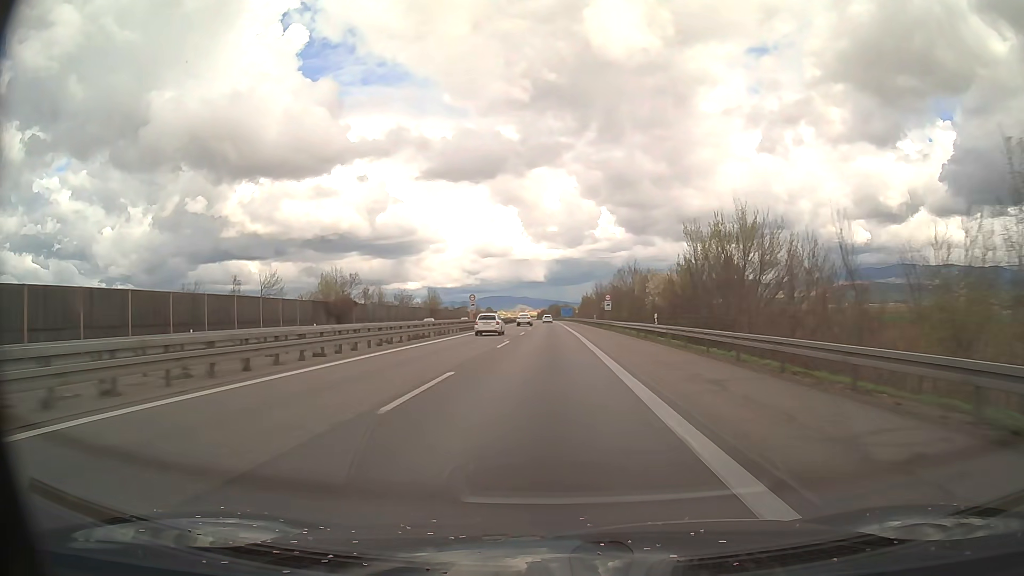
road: motorway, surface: asphalt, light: Day
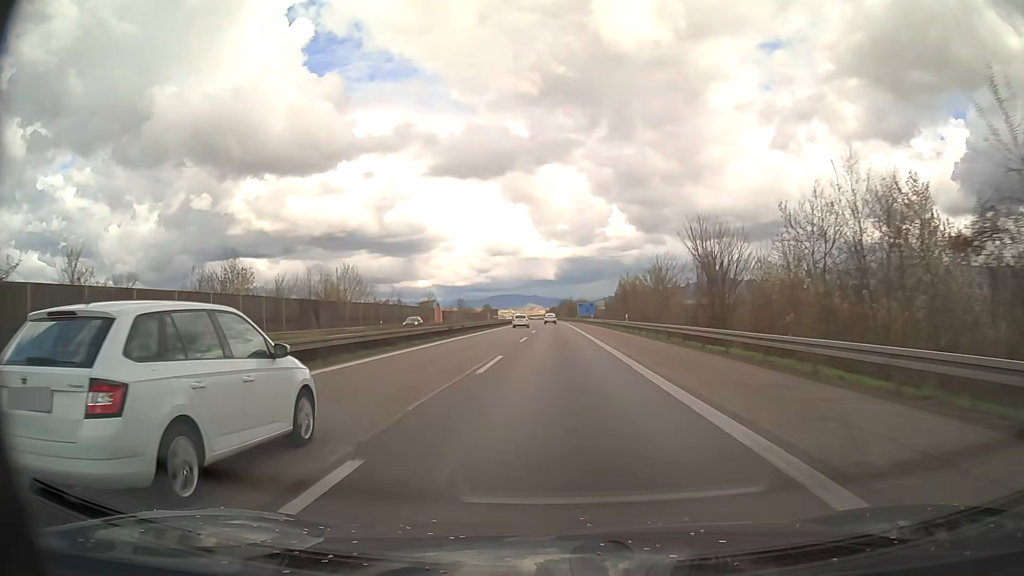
(-0.7, +81.0) m; -1°
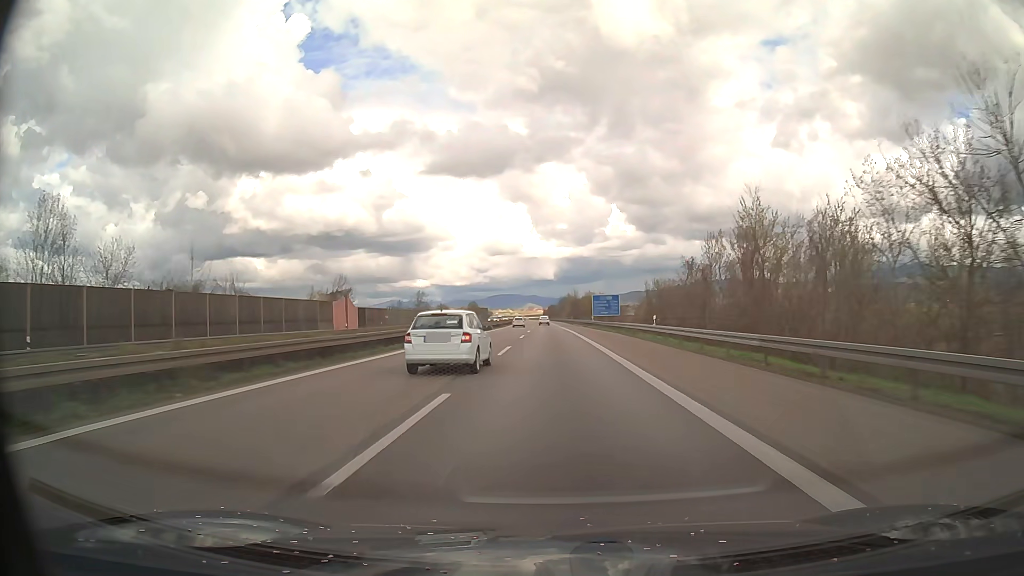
(0.0, +65.0) m; 0°
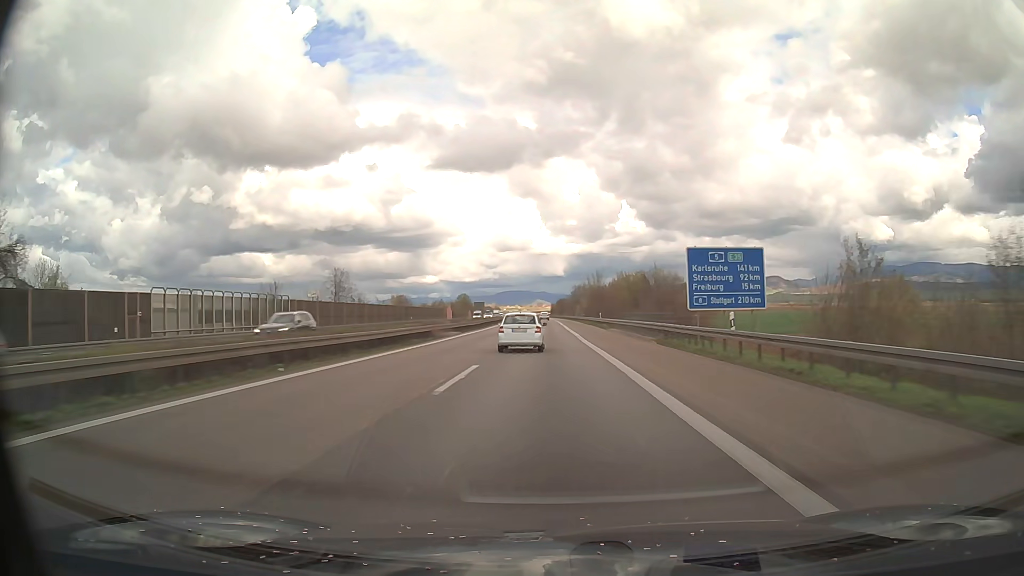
(-0.4, +65.3) m; -1°
(0, +10) (0, +20) (0, +30) (0, +40) (-1, +50) (-1, +60) (-1, +70) (-1, +80) (-1, +90) (-1, +100) m
